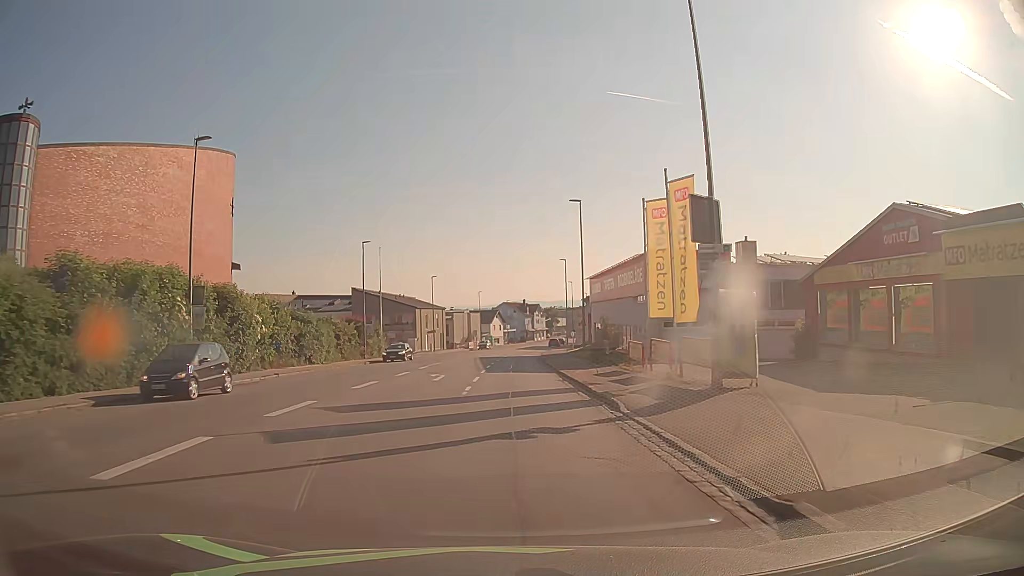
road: tertiary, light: Day
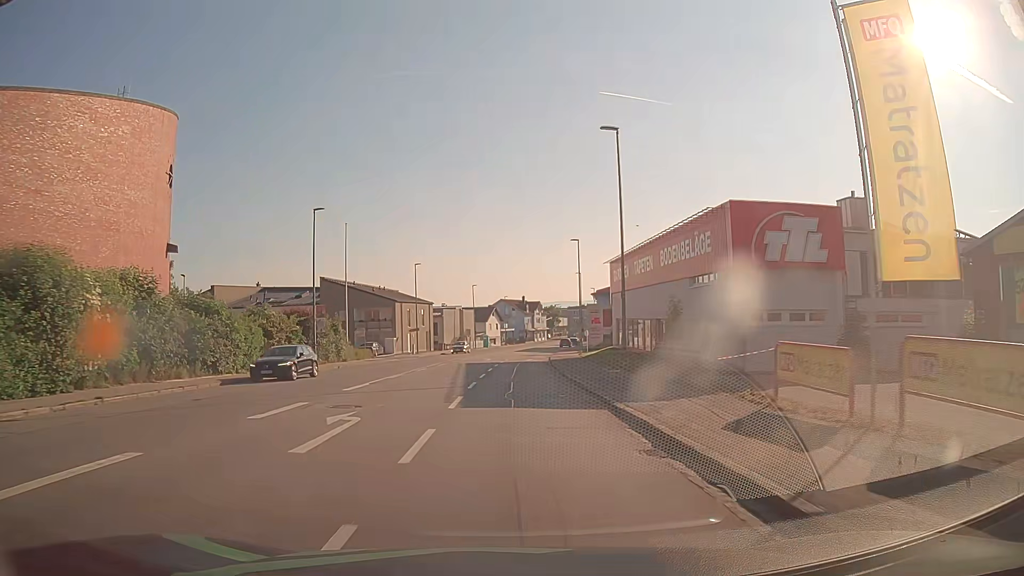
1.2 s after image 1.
(0.0, +15.3) m; +1°
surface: asphalt
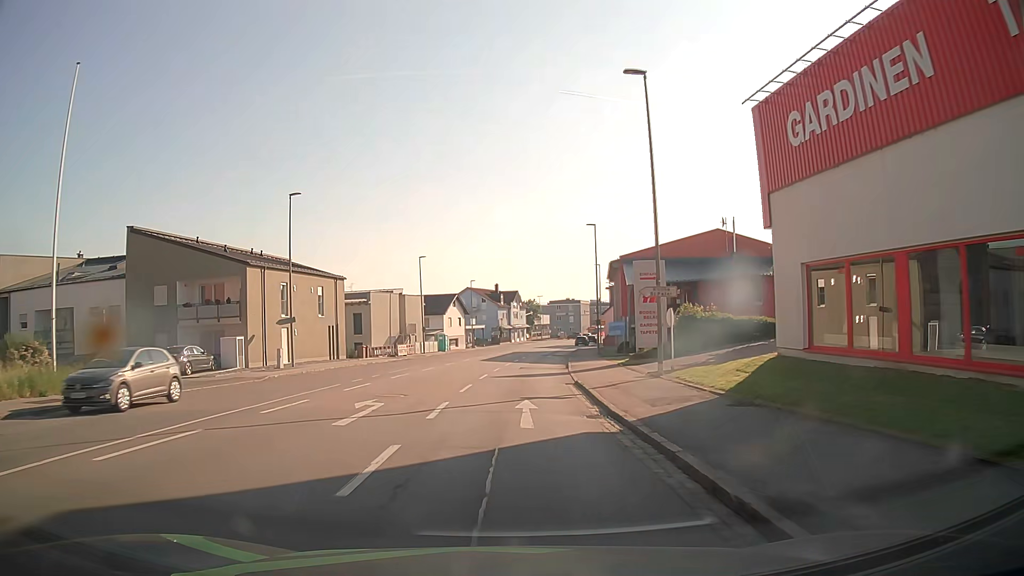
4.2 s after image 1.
(+0.6, +38.3) m; +2°
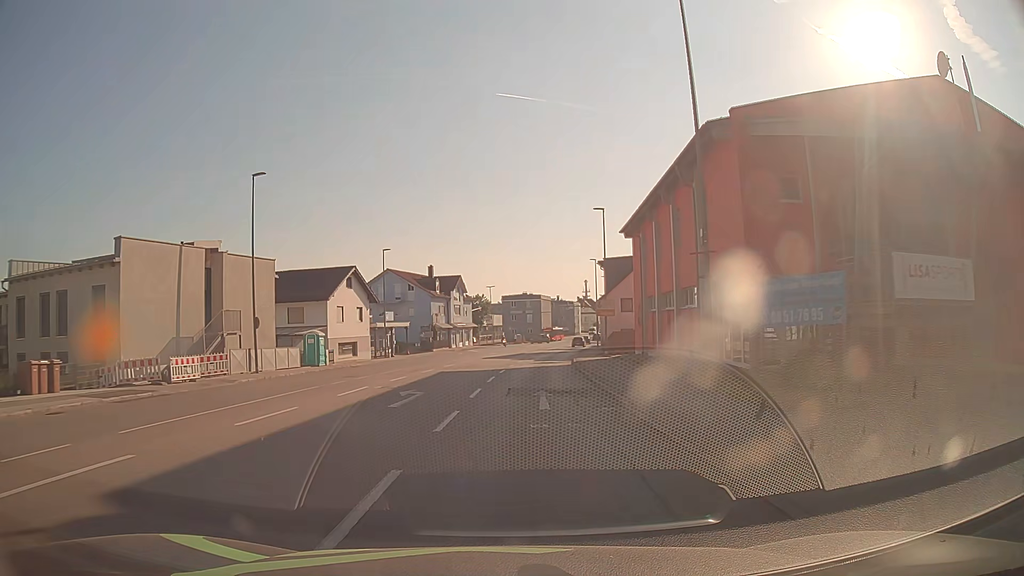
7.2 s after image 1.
(+1.3, +38.1) m; +5°
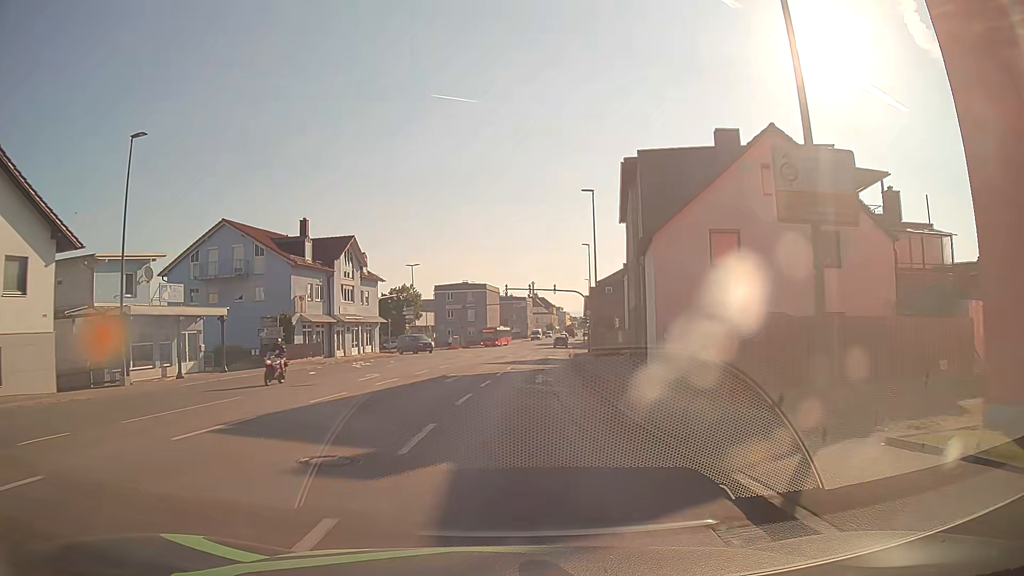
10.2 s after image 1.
(+1.6, +37.9) m; +4°
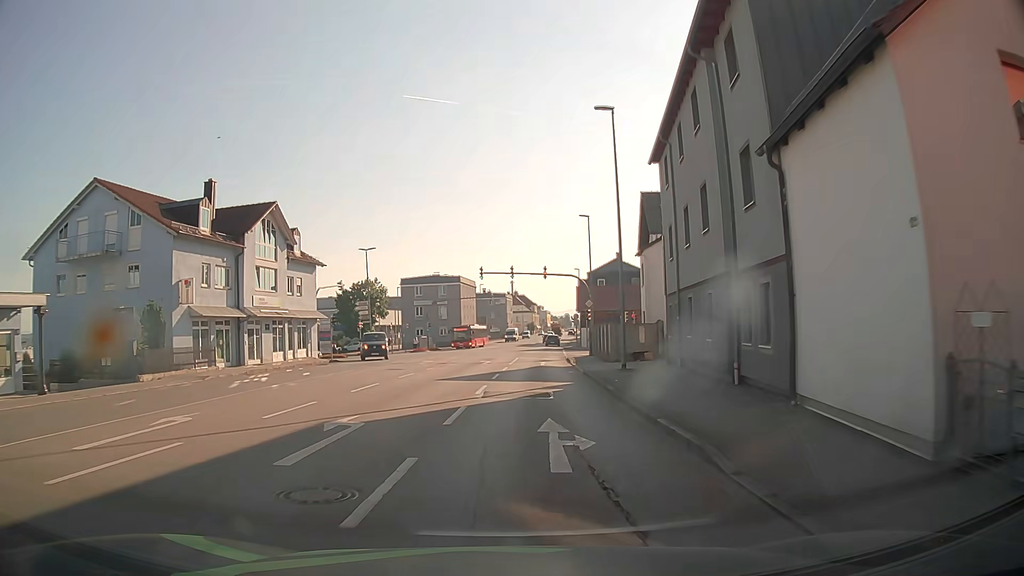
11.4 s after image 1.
(+0.2, +15.2) m; +2°
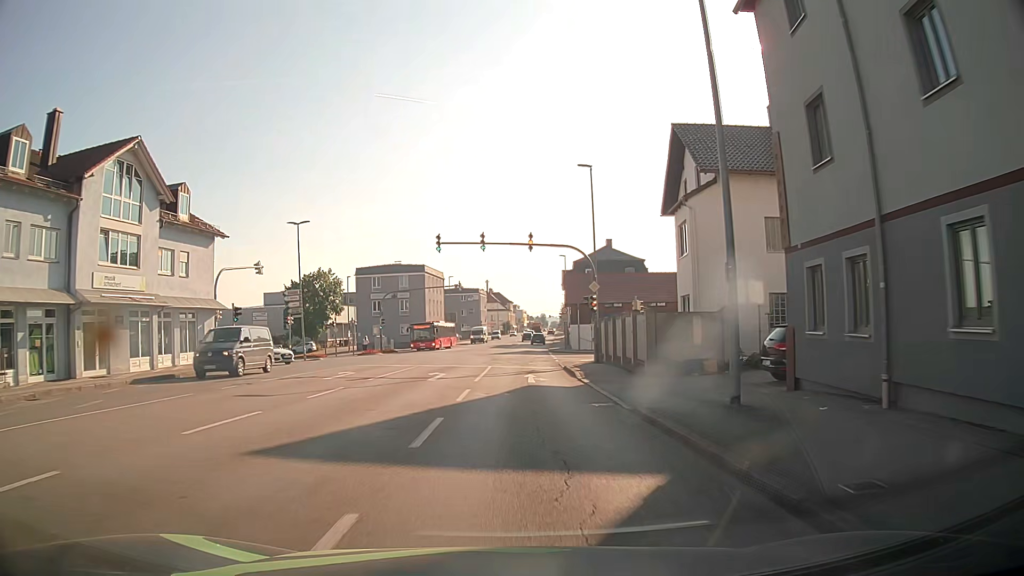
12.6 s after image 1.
(+0.3, +14.6) m; +2°
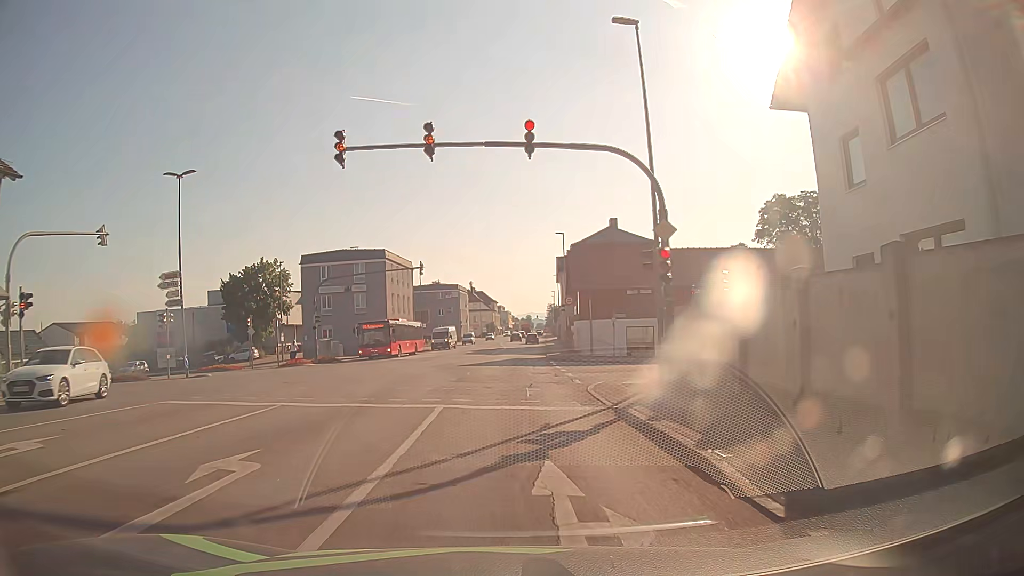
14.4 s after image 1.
(+0.2, +17.0) m; +2°
(0, +10) (0, +20) (0, +30) (0, +40) (0, +50) (+1, +60) (+1, +70) (+1, +80) (+1, +90) (+1, +100) m
